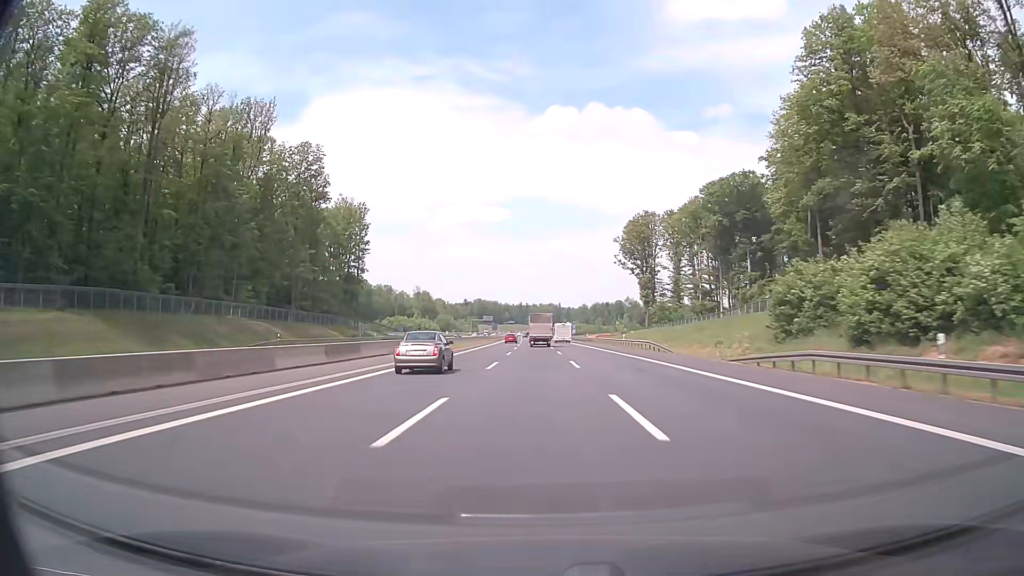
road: motorway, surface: asphalt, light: Day
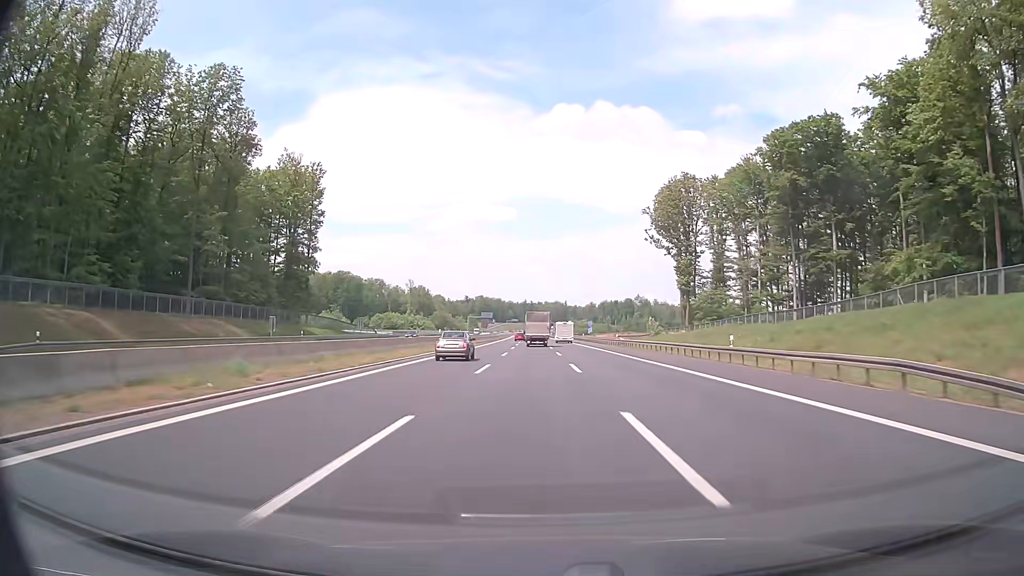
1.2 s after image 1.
(-0.2, +39.0) m; -1°
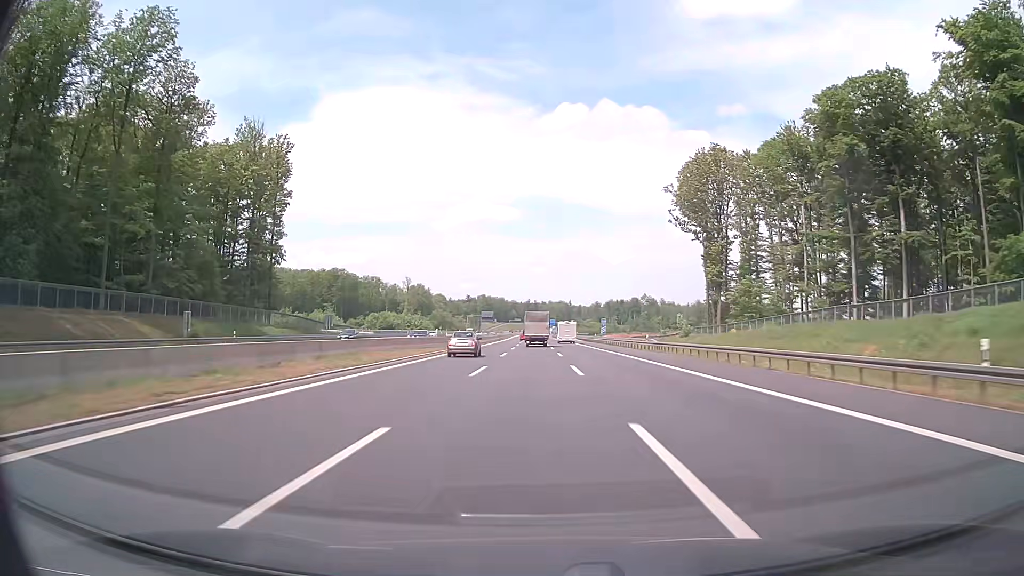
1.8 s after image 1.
(0.0, +19.4) m; 0°
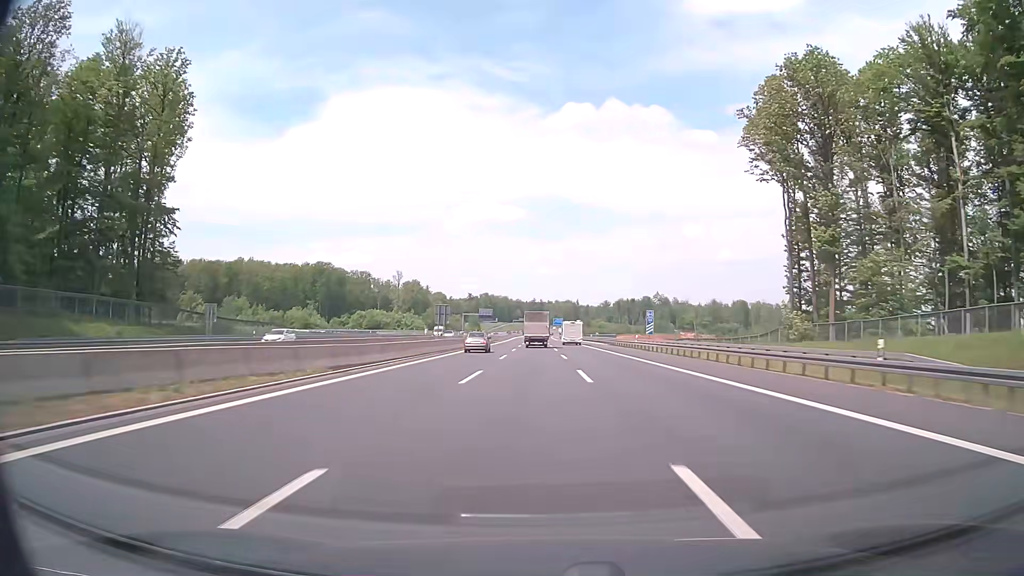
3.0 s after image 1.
(-0.3, +38.8) m; -1°
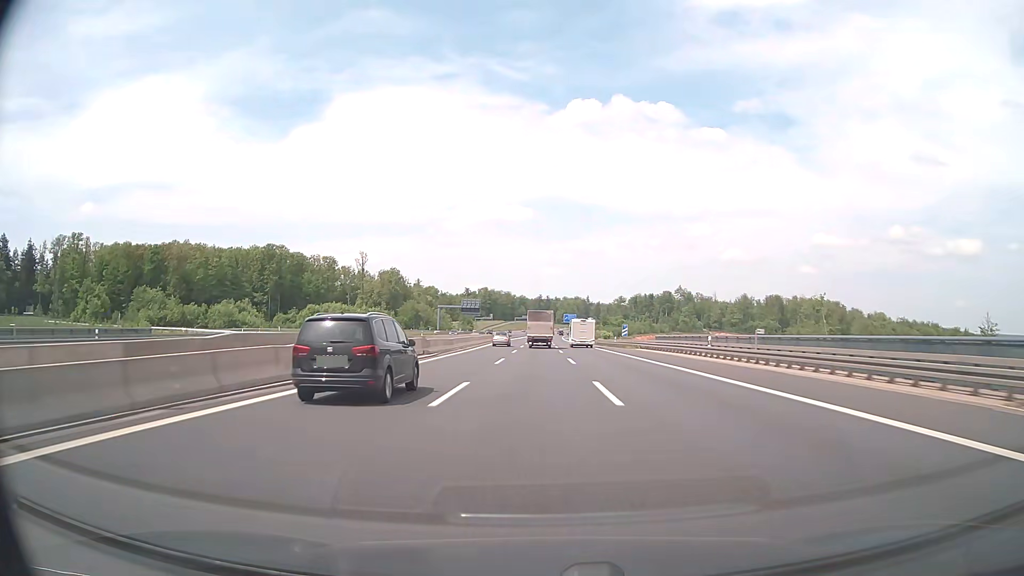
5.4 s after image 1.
(-0.5, +77.4) m; -1°
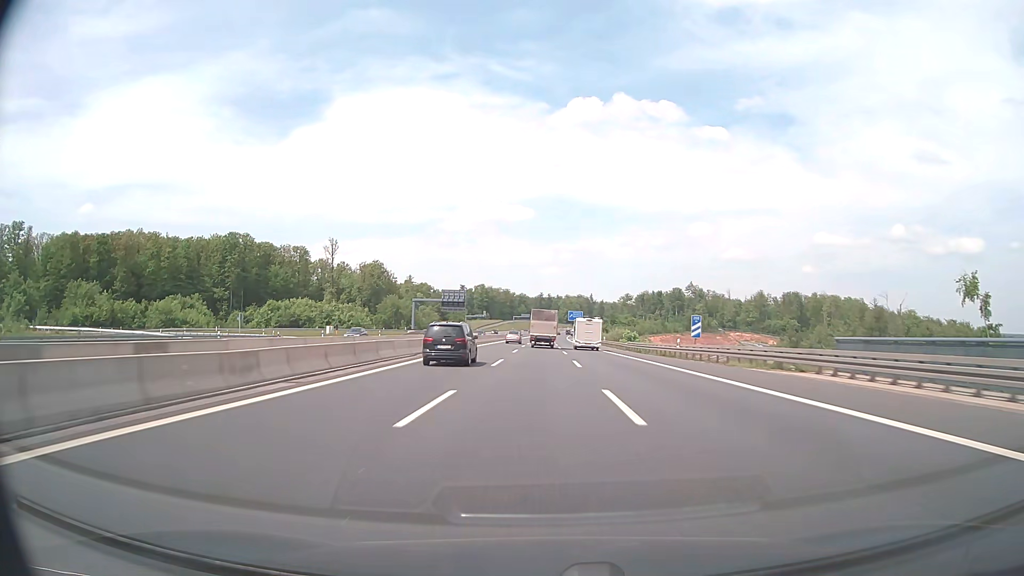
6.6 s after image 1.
(0.0, +38.6) m; 0°
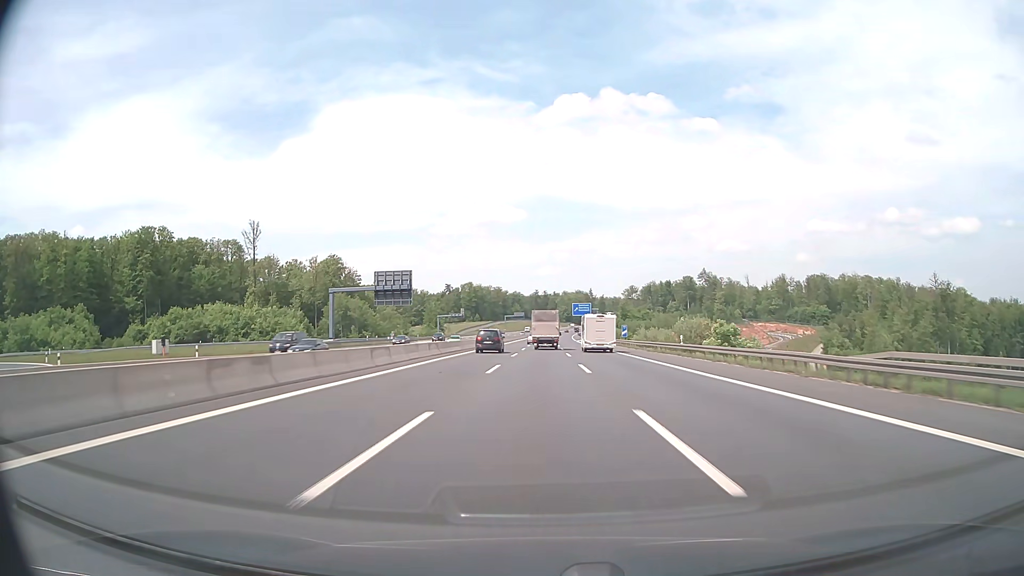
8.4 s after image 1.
(0.0, +57.8) m; 0°
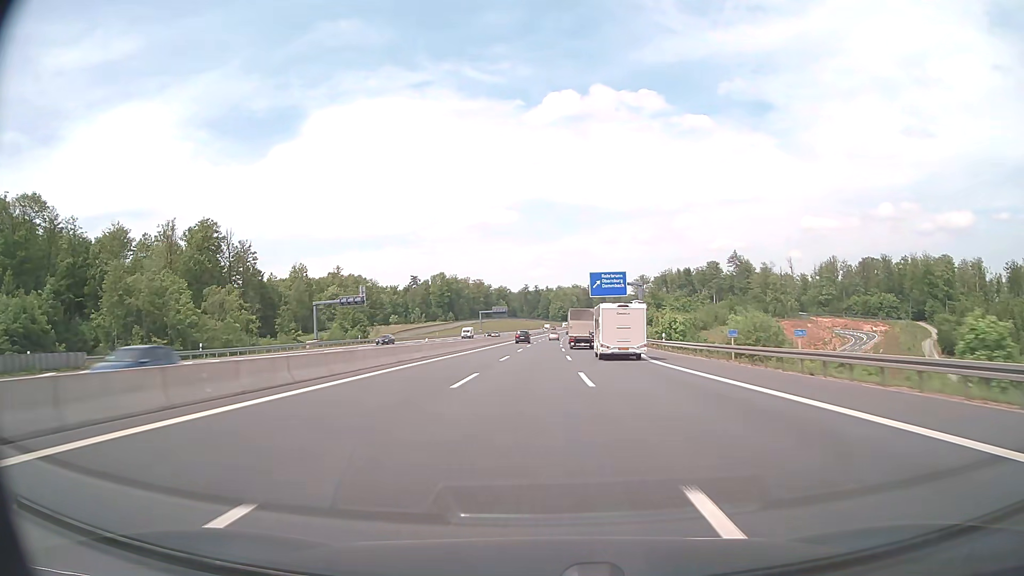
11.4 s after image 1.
(+0.6, +95.9) m; +1°
(0, +10) (0, +20) (0, +30) (0, +40) (0, +50) (0, +60) (0, +70) (+1, +80) (+1, +90) (+1, +100) m
